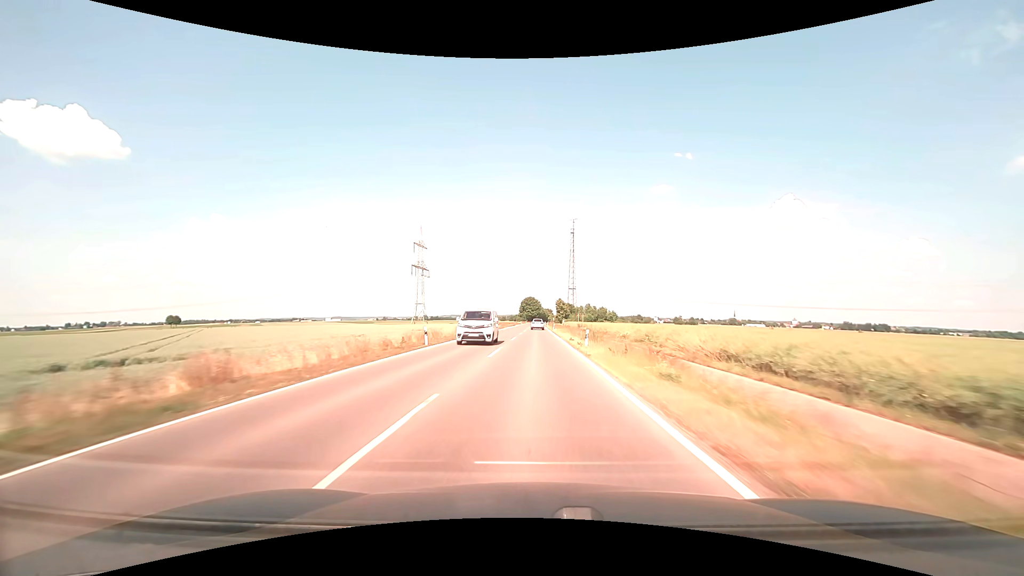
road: tertiary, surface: asphalt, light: Day
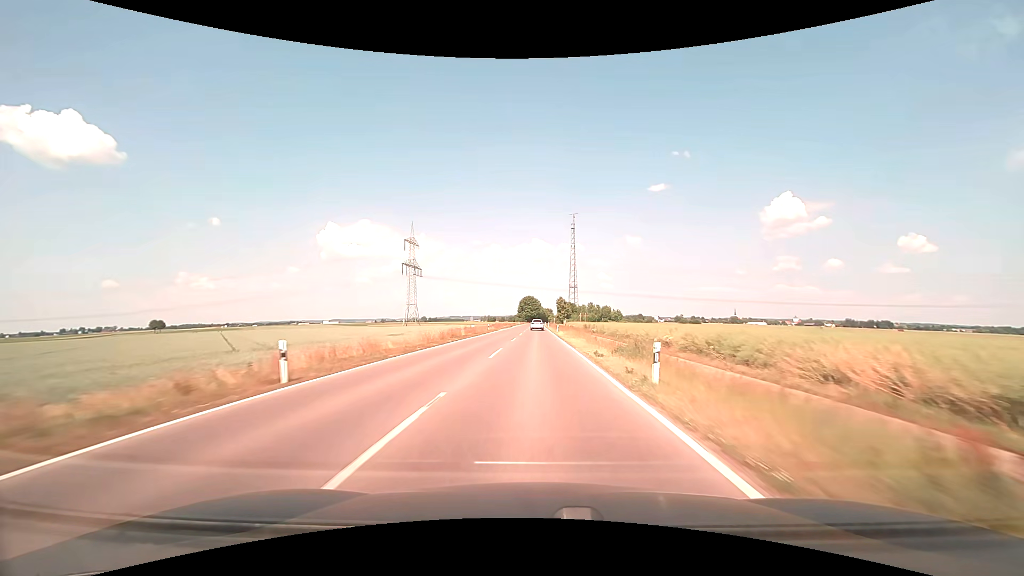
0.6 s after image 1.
(0.0, +14.8) m; 0°
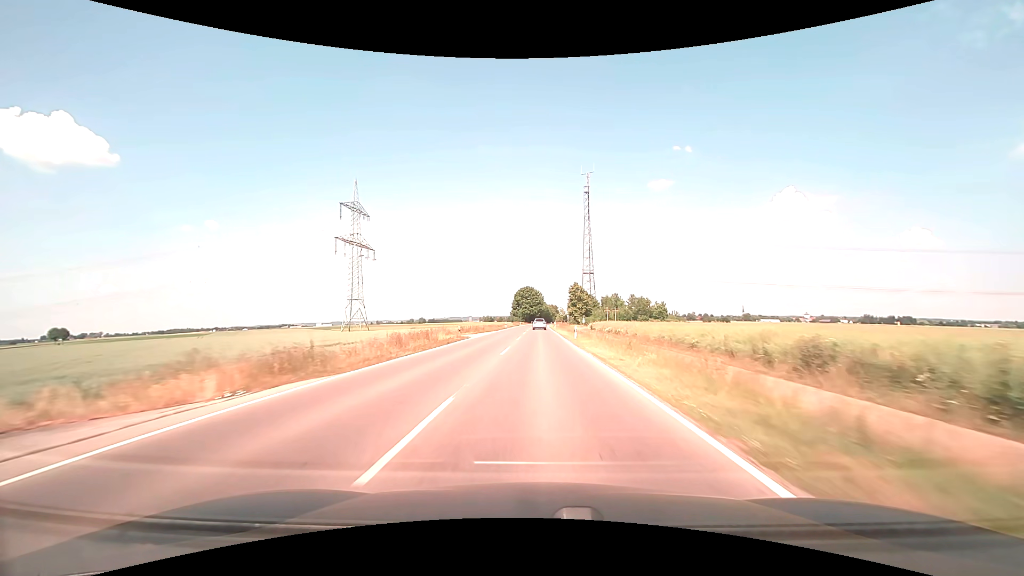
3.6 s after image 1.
(+0.2, +74.3) m; 0°
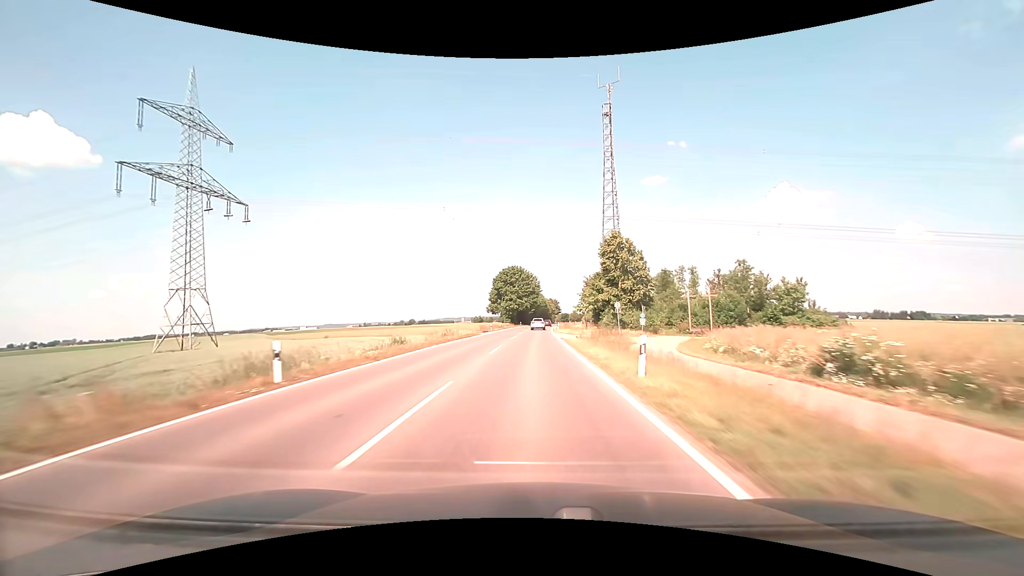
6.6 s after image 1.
(+0.7, +74.9) m; +1°
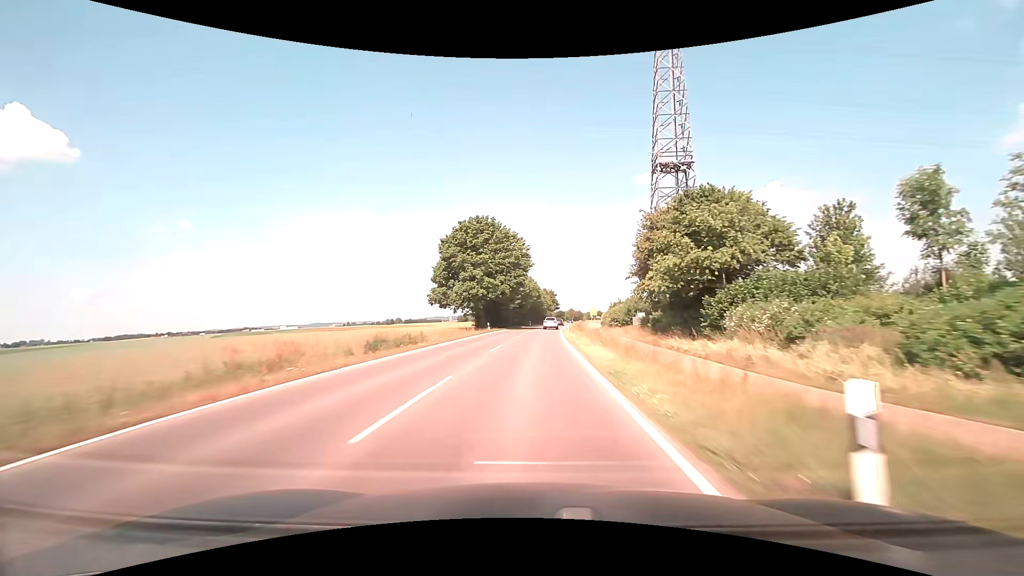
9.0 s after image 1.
(+0.5, +59.4) m; +1°
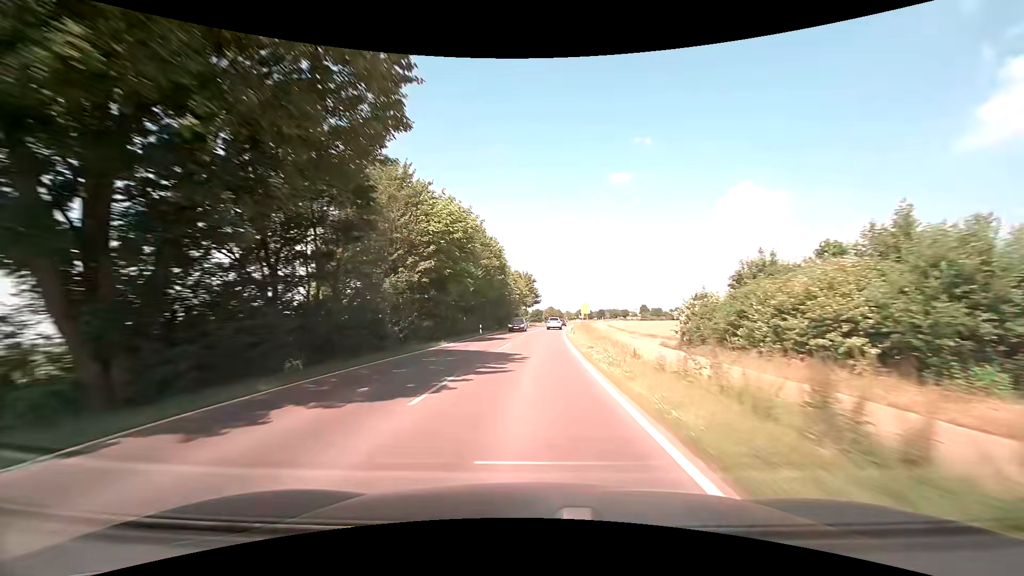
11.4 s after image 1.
(+1.3, +57.7) m; +3°
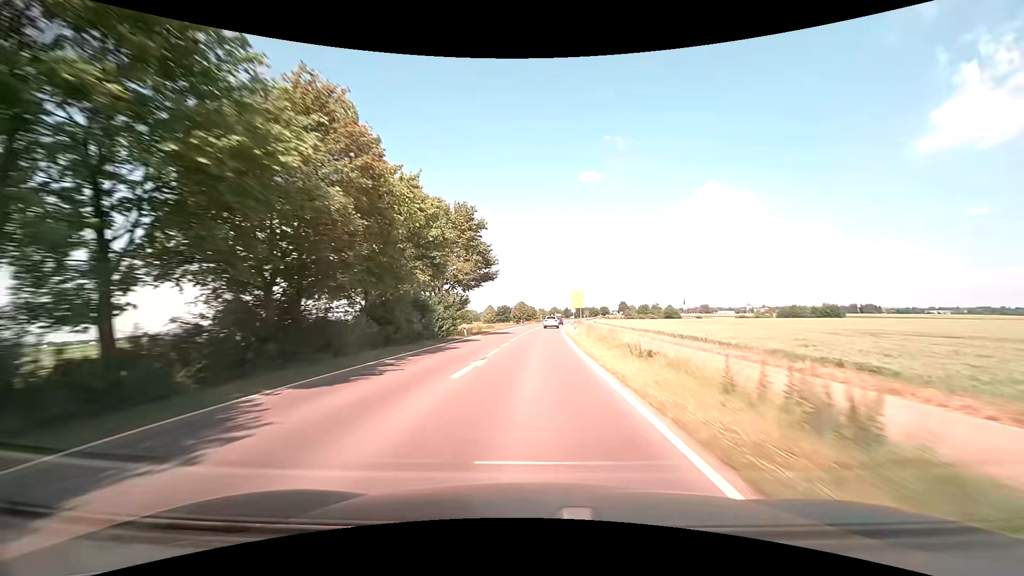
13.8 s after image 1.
(+1.6, +56.5) m; +3°
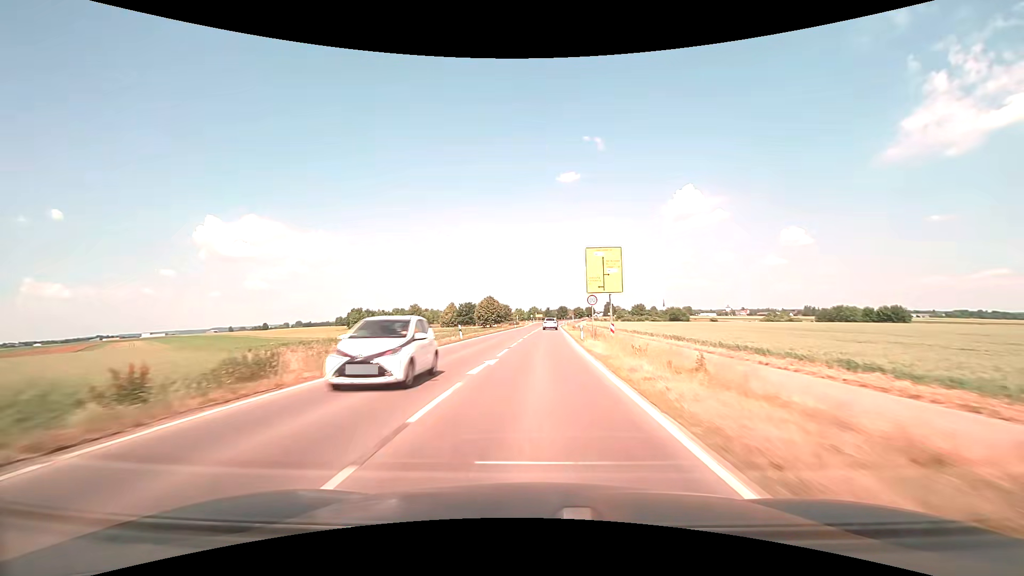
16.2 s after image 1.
(+1.1, +53.0) m; +2°
(0, +10) (0, +20) (0, +30) (+1, +40) (+1, +50) (+2, +60) (+2, +70) (+2, +80) (+3, +90) (+3, +100) m
